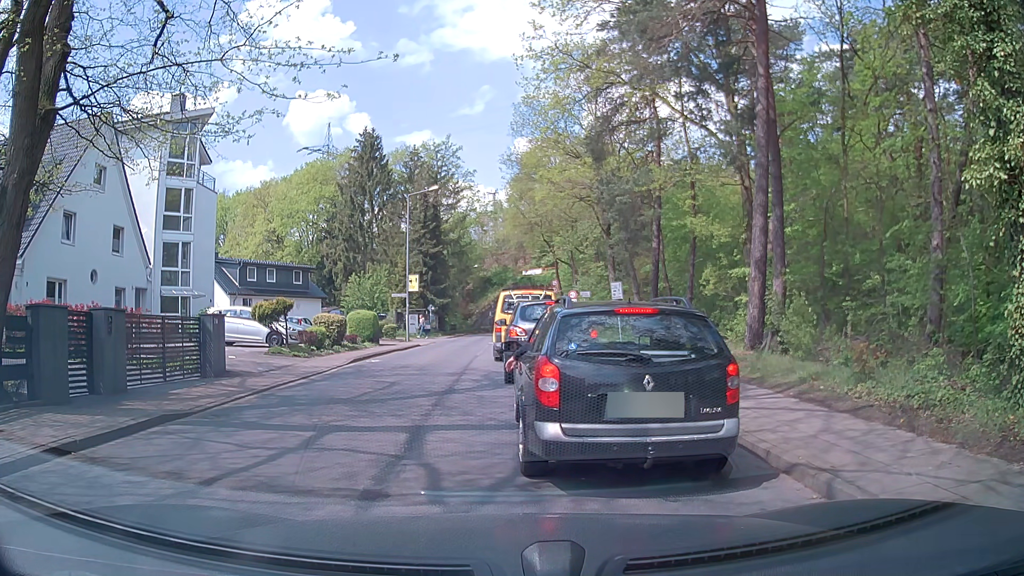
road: tertiary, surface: asphalt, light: Day
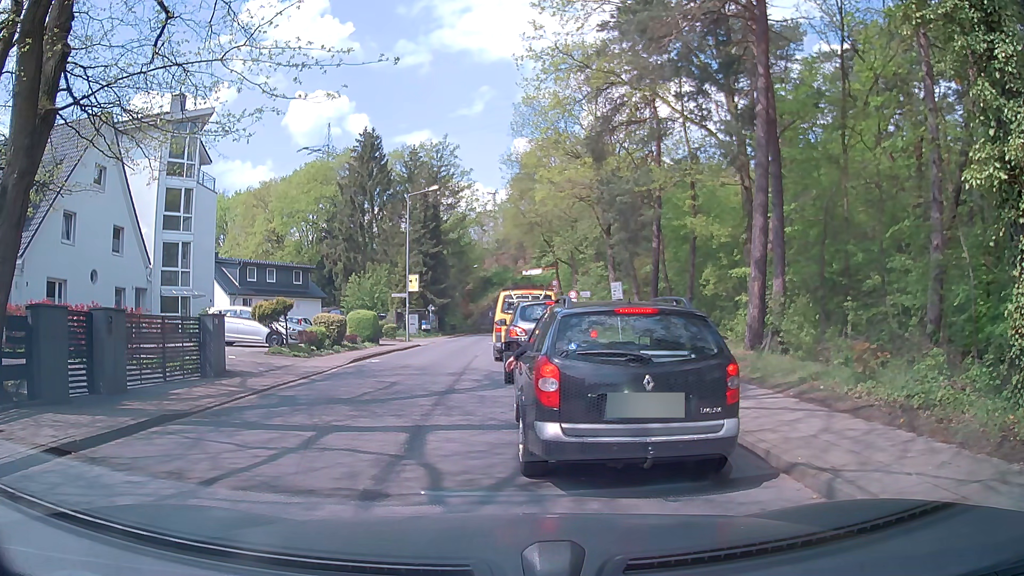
(0.0, 0.0) m; 0°
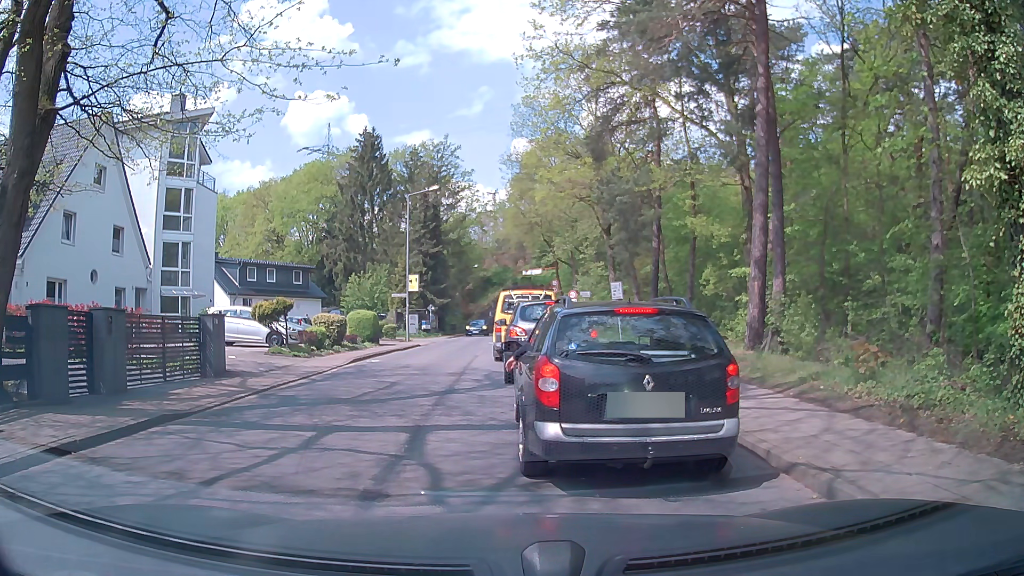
(0.0, 0.0) m; 0°
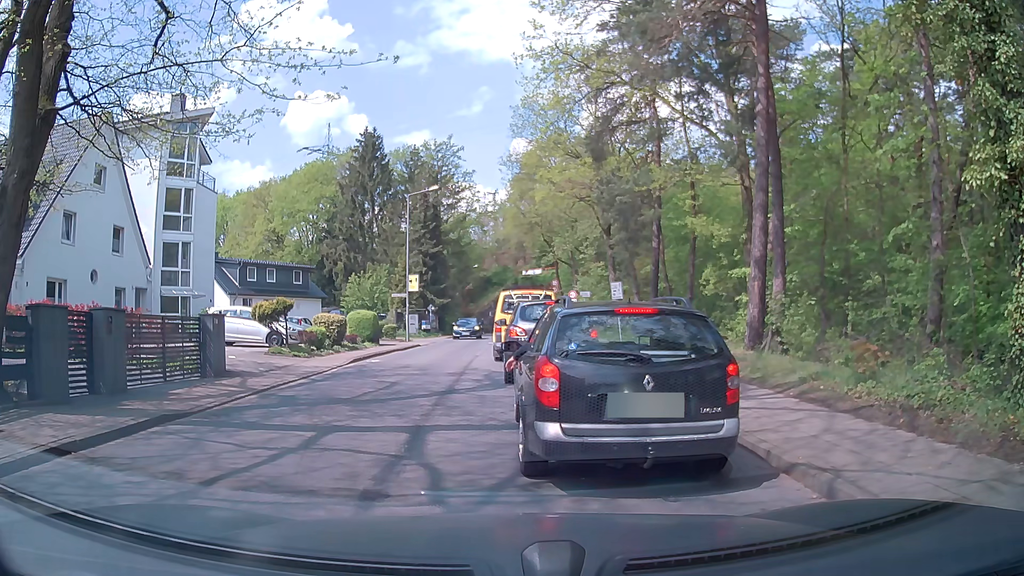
(0.0, 0.0) m; 0°
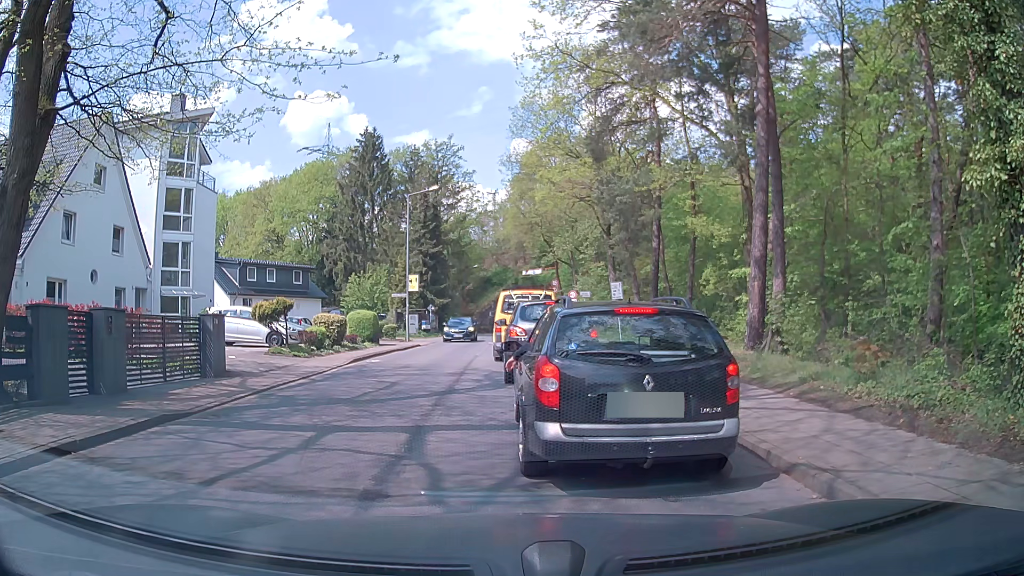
(0.0, 0.0) m; 0°
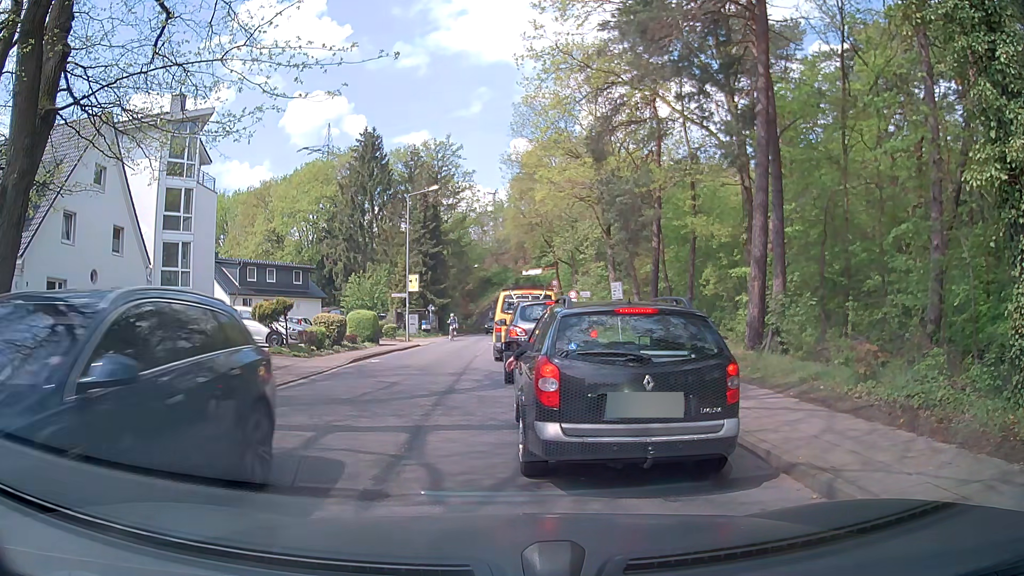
(0.0, 0.0) m; 0°
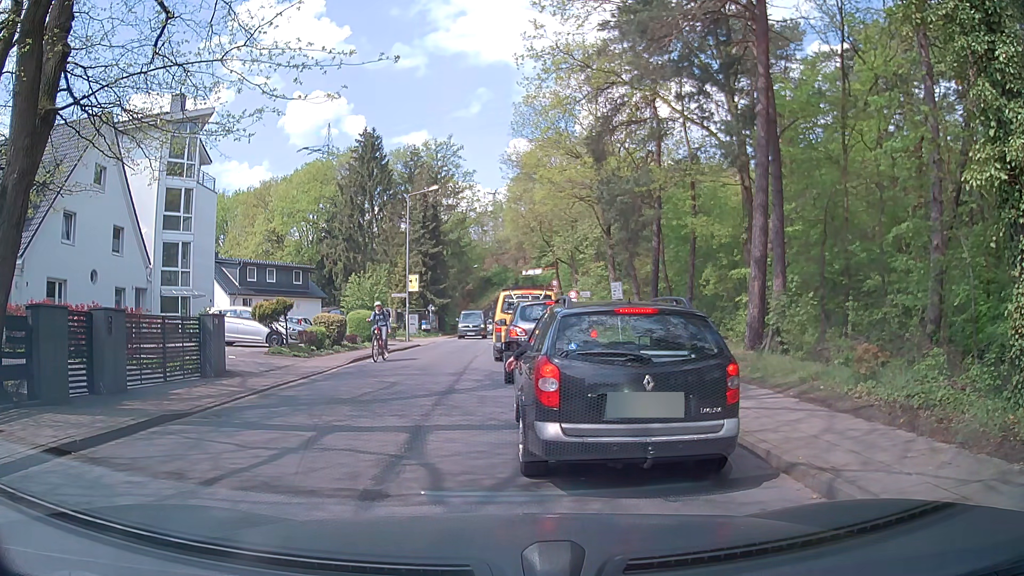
(0.0, 0.0) m; 0°
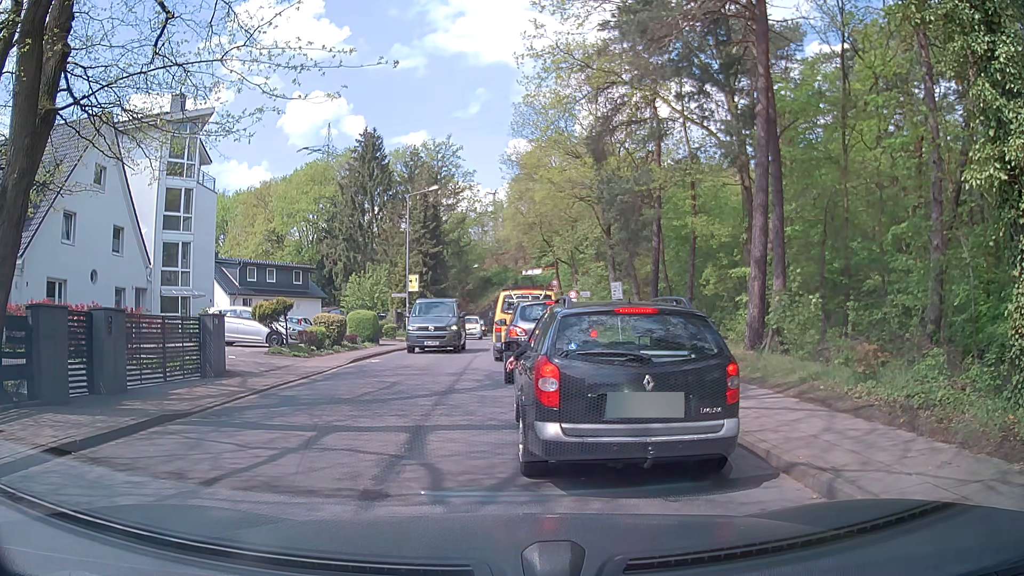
(0.0, 0.0) m; 0°
